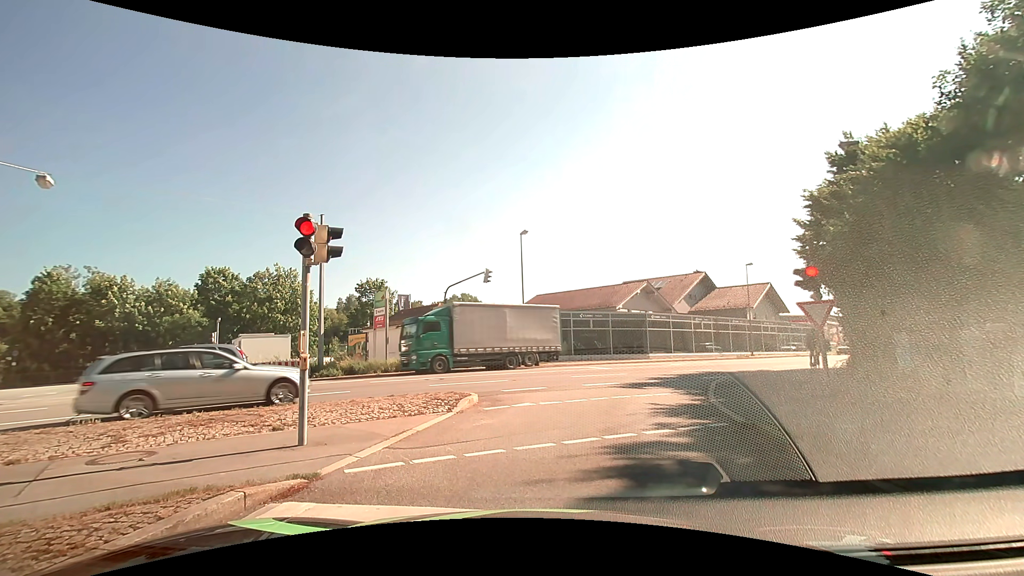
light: Day
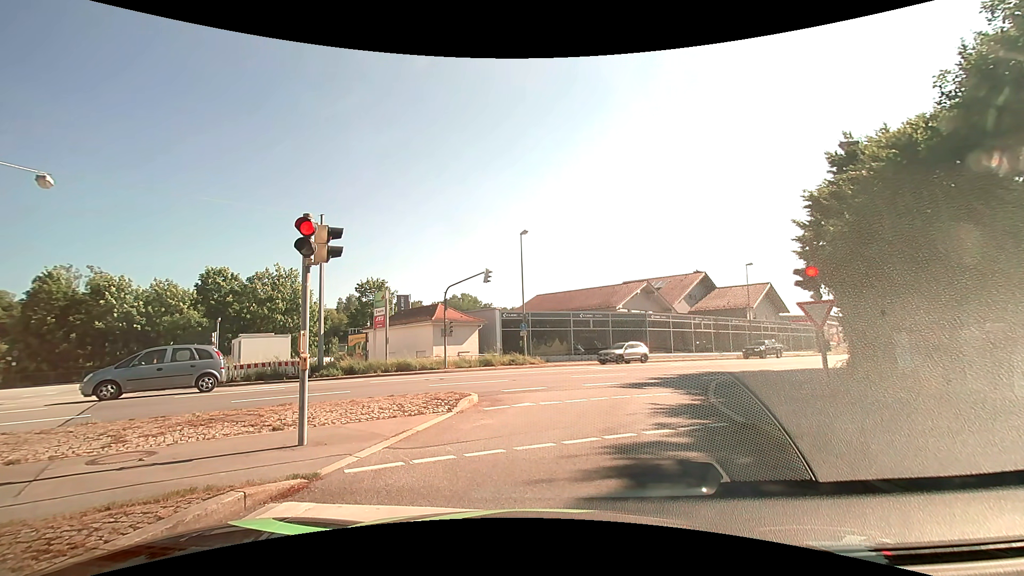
(0.0, 0.0) m; 0°
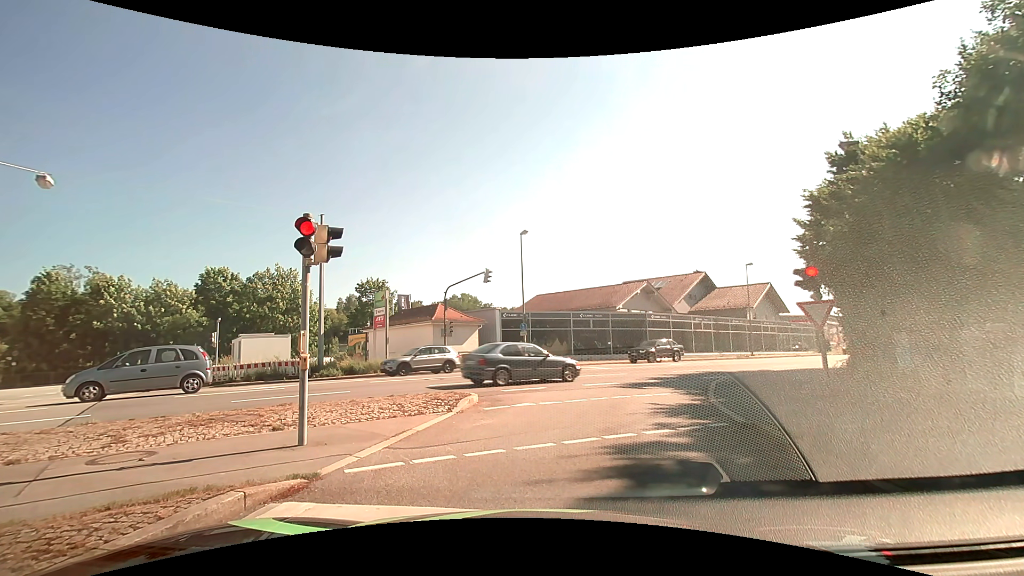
(0.0, 0.0) m; 0°
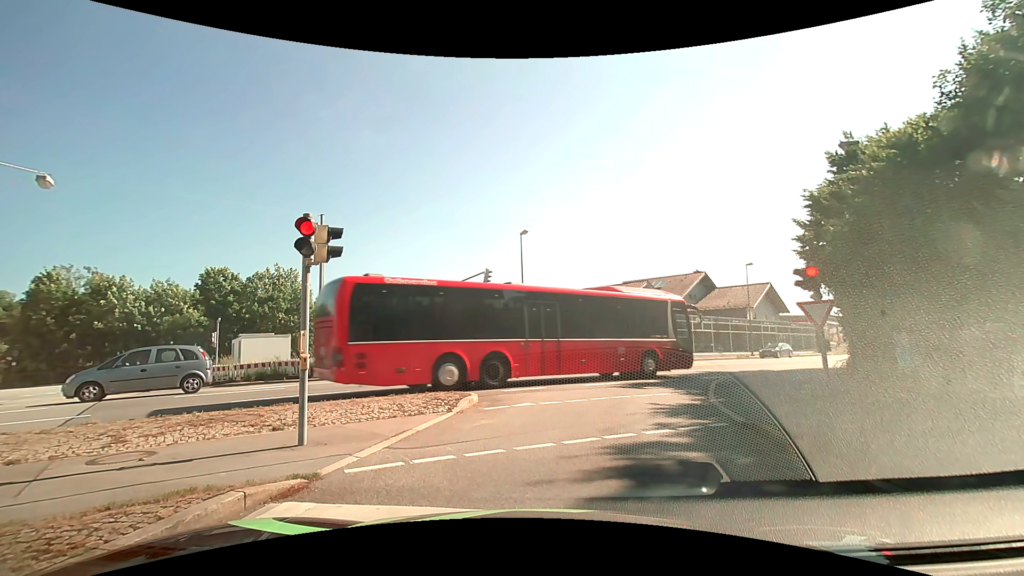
(0.0, 0.0) m; 0°
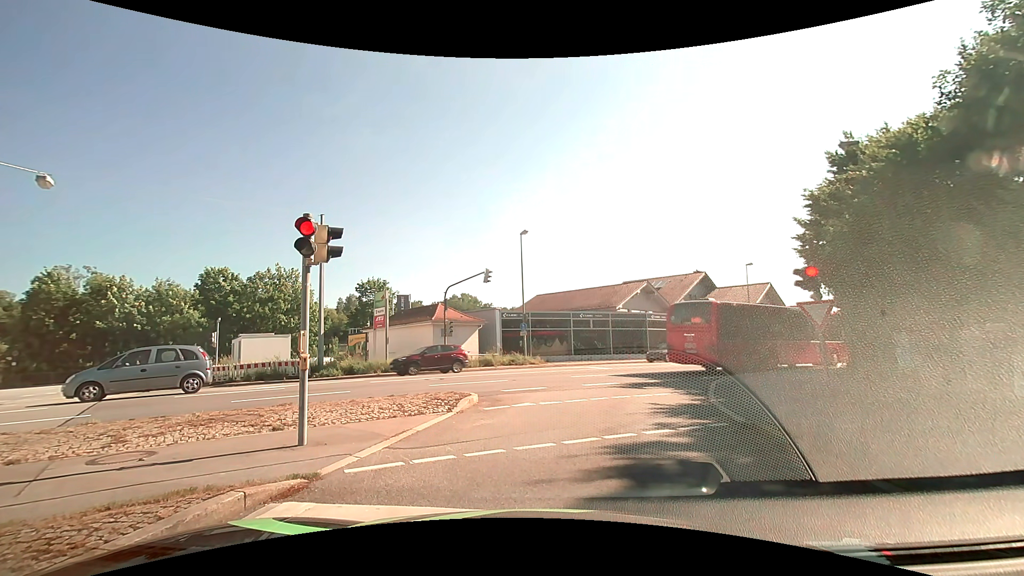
(0.0, 0.0) m; 0°
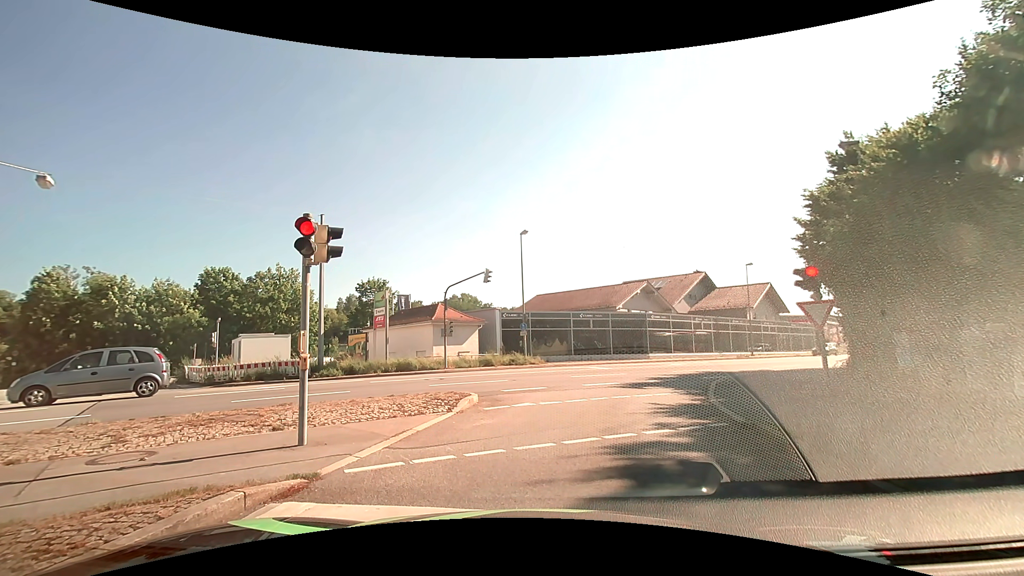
(0.0, 0.0) m; 0°
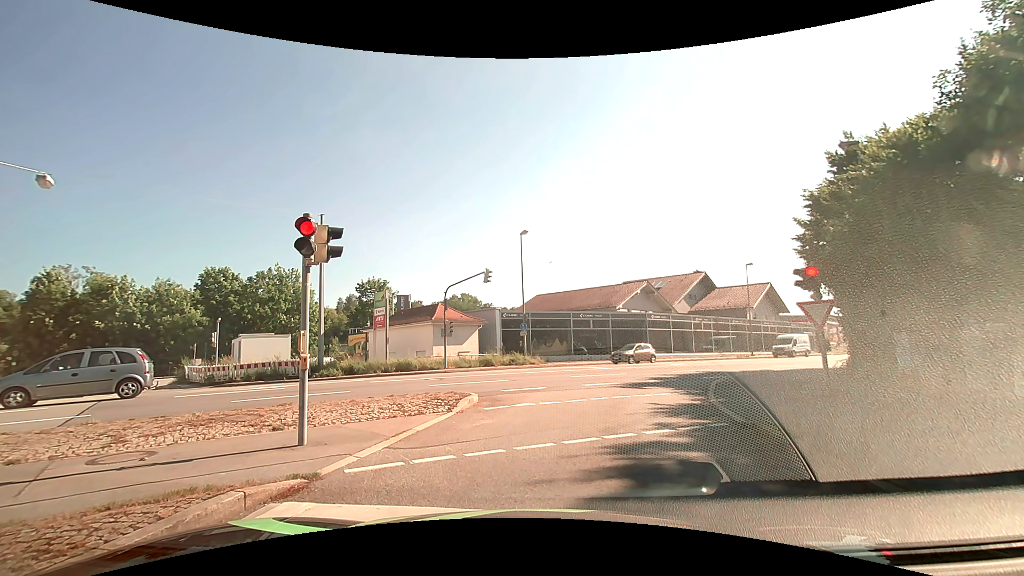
(0.0, 0.0) m; 0°
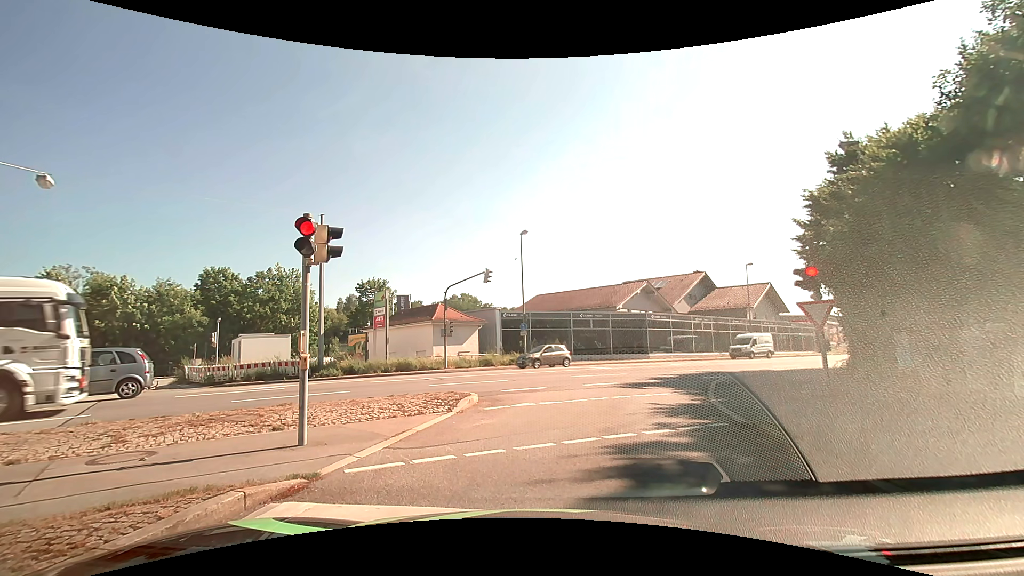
(0.0, 0.0) m; 0°
